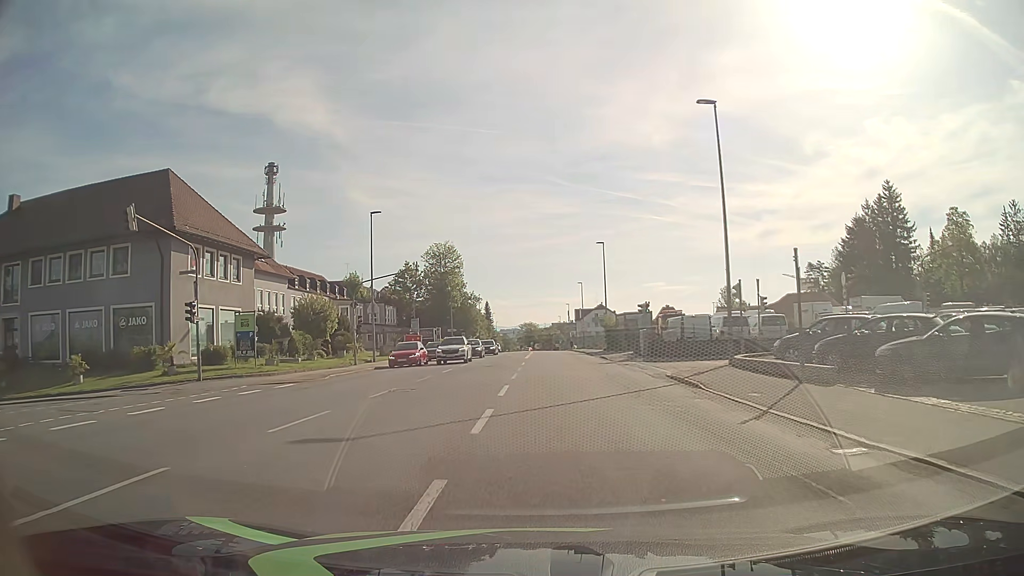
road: tertiary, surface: asphalt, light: Day
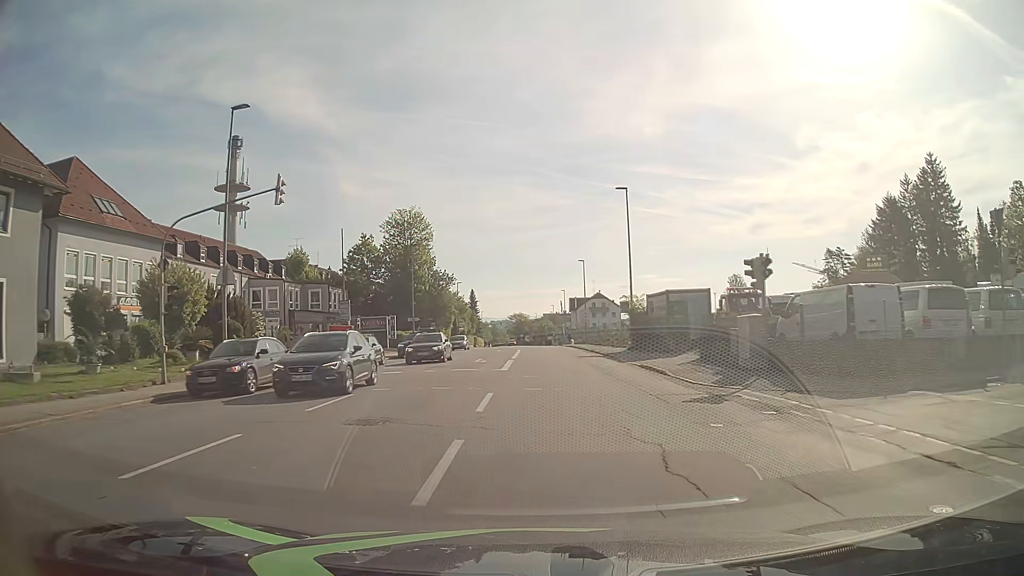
(+0.3, +22.6) m; +1°
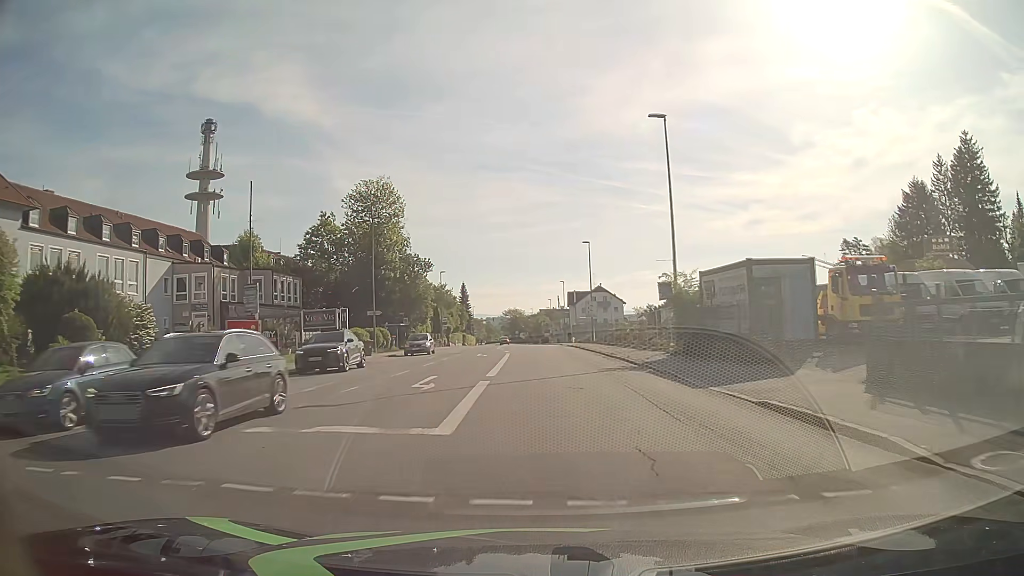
(+0.1, +14.7) m; +1°
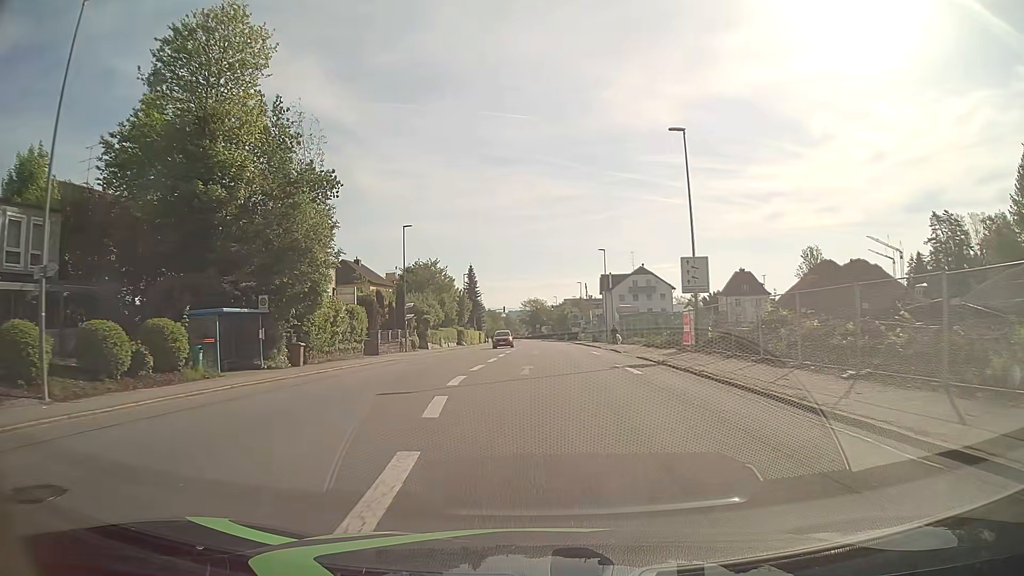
(-0.4, +38.2) m; -2°
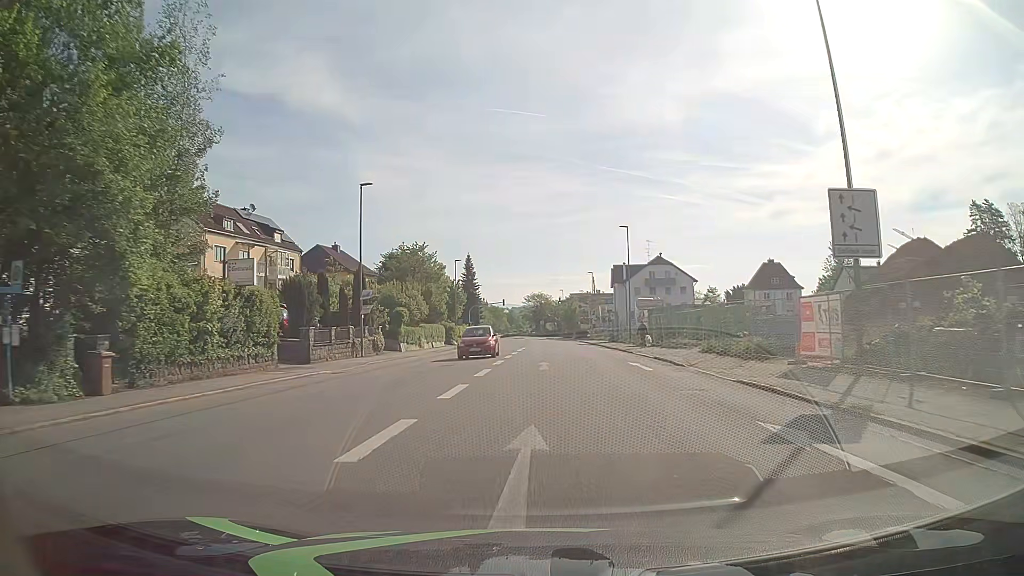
(-0.1, +15.4) m; 0°
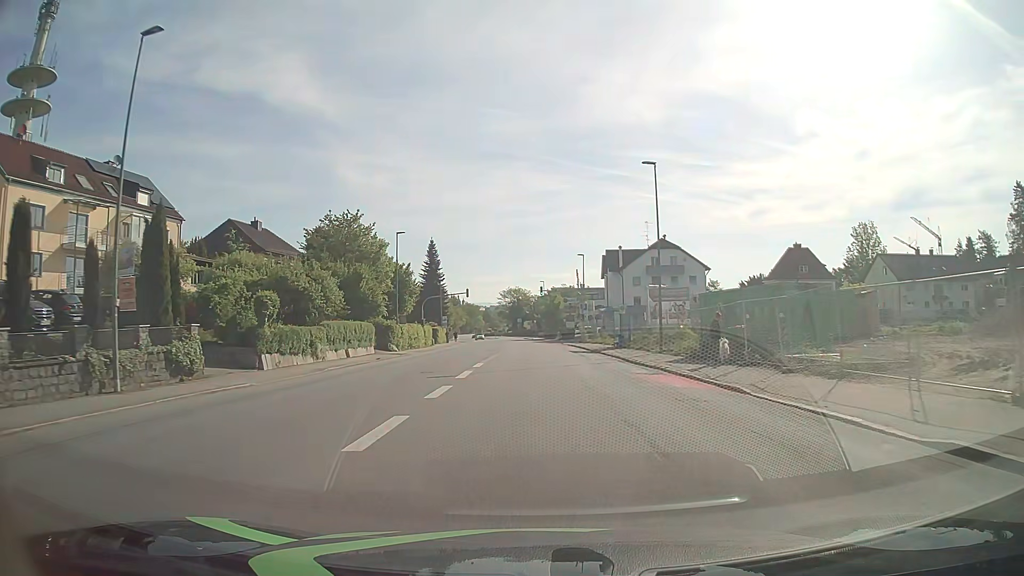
(+0.4, +23.3) m; +1°
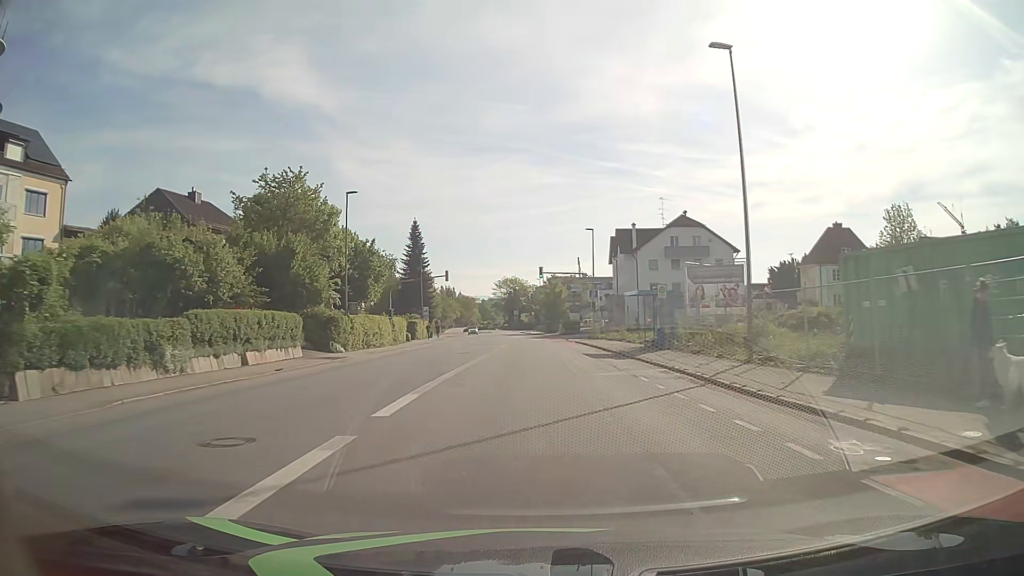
(+0.1, +15.5) m; 0°
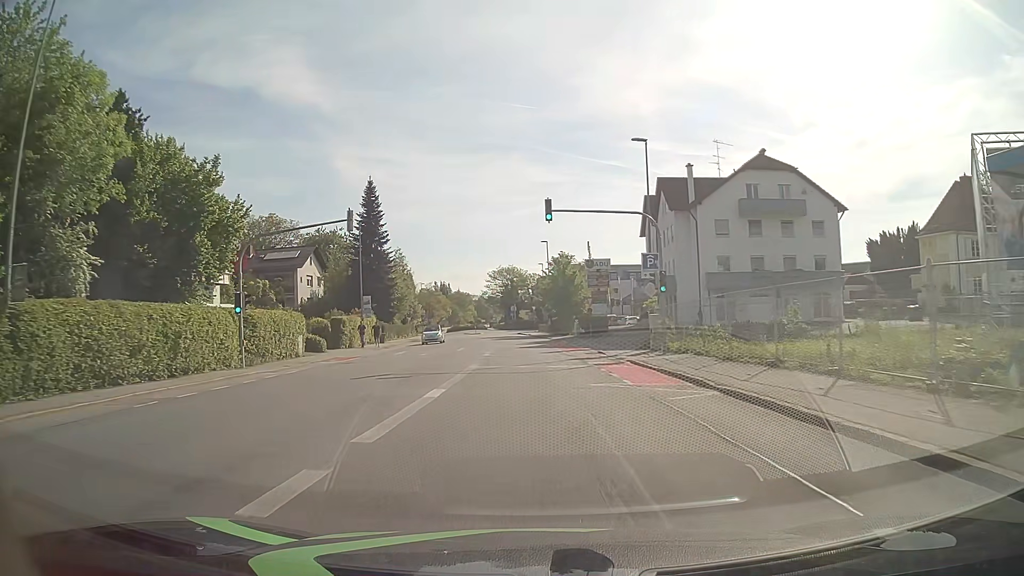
(+0.1, +30.5) m; 0°
(0, +10) (0, +20) (0, +30) (-1, +40) (-2, +50) (-2, +60) (-3, +70) (-4, +80) (-4, +90) (-4, +100) m
